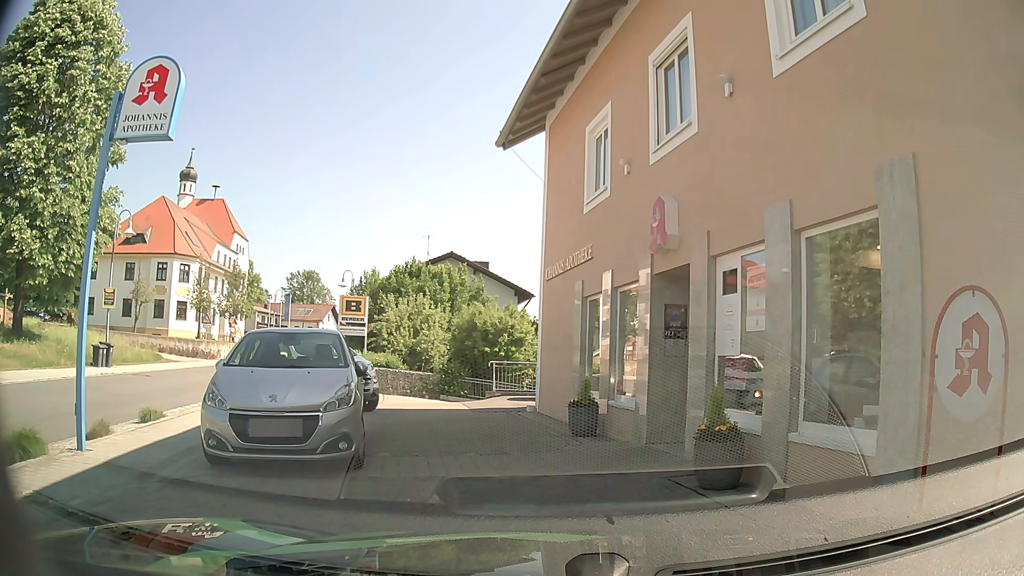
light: Day
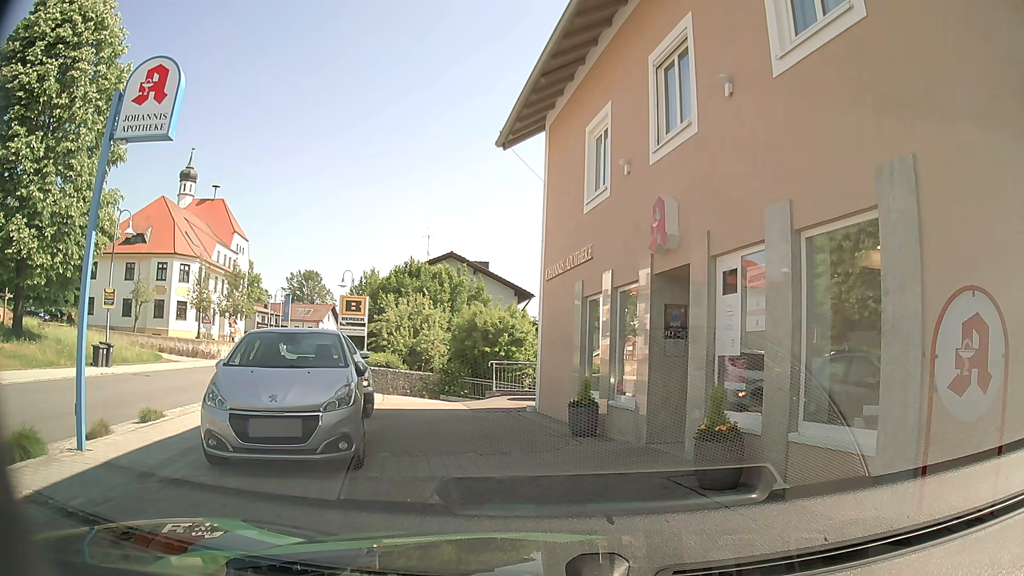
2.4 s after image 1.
(0.0, 0.0) m; 0°
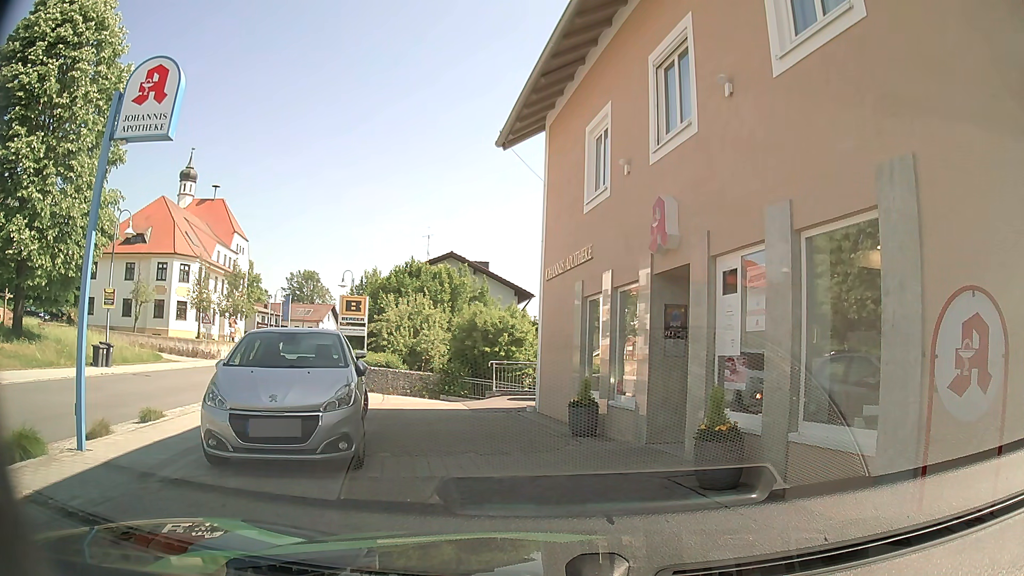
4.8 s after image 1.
(0.0, 0.0) m; 0°
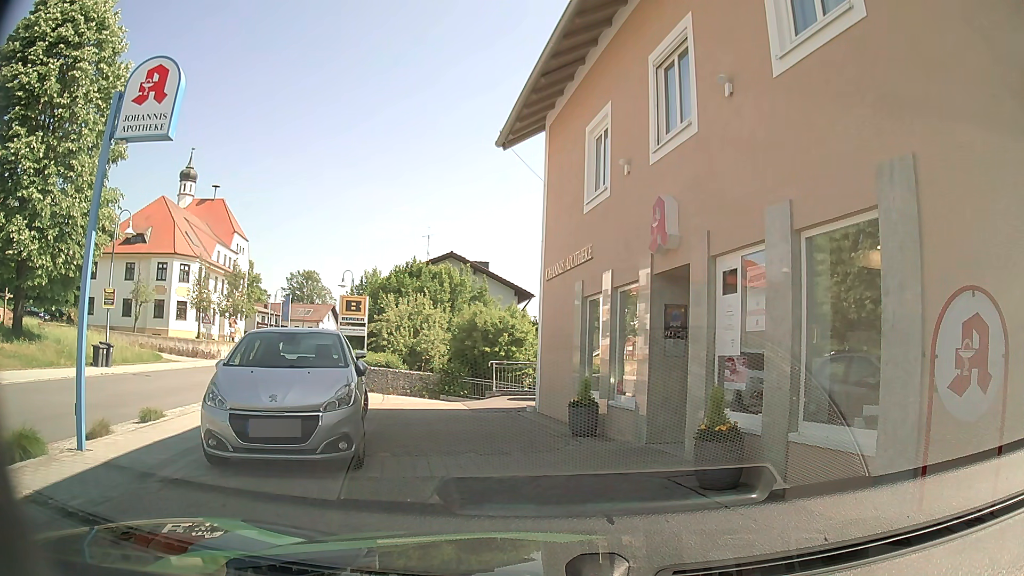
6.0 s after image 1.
(0.0, 0.0) m; 0°
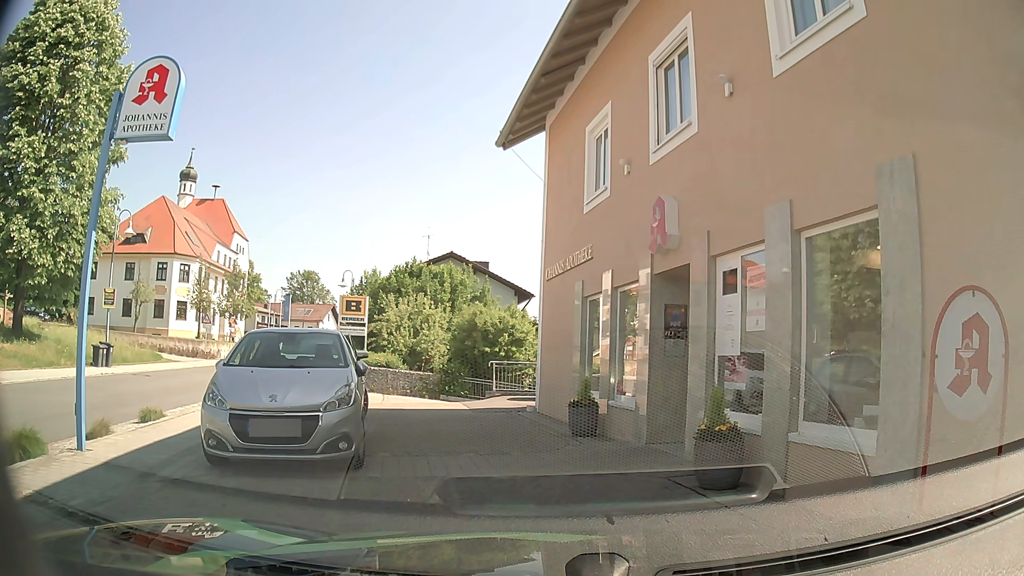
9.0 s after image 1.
(0.0, 0.0) m; 0°
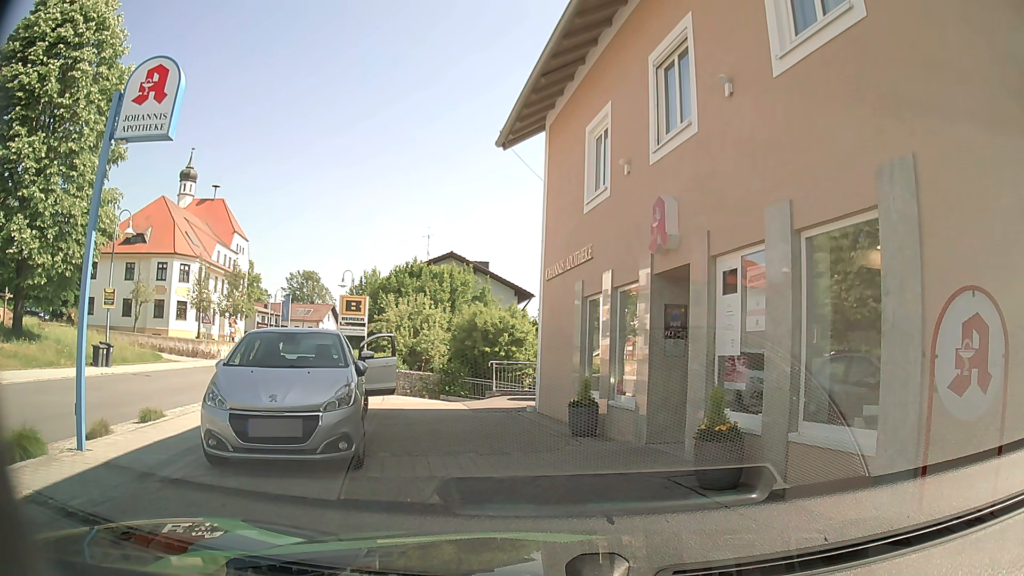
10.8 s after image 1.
(0.0, 0.0) m; 0°
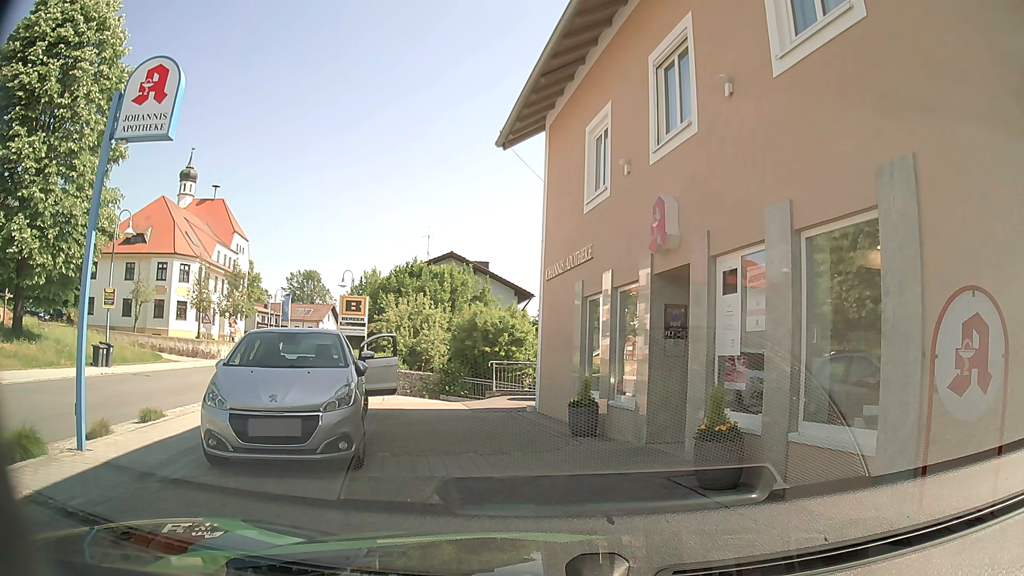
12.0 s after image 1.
(0.0, 0.0) m; 0°
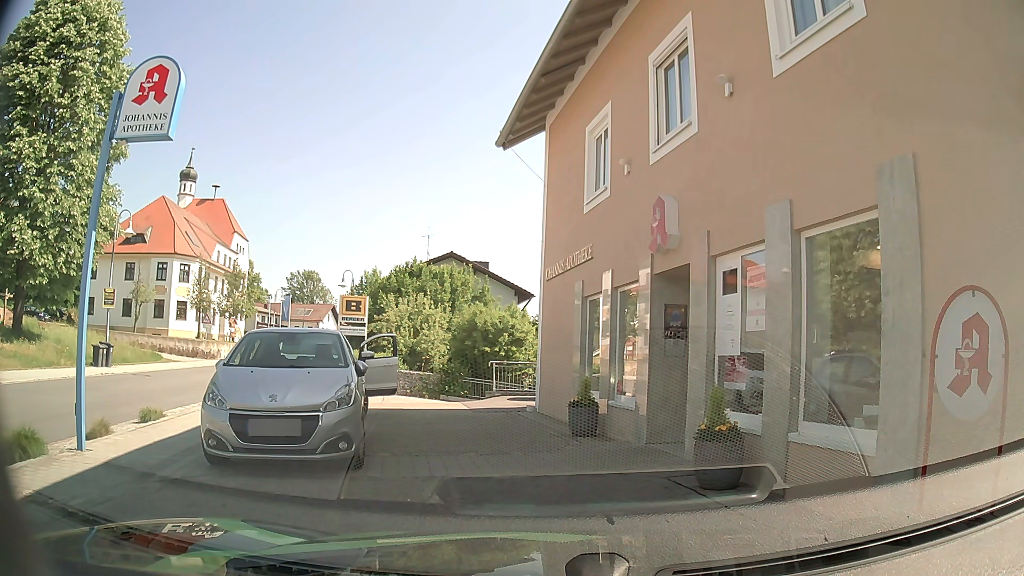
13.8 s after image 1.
(0.0, 0.0) m; 0°
